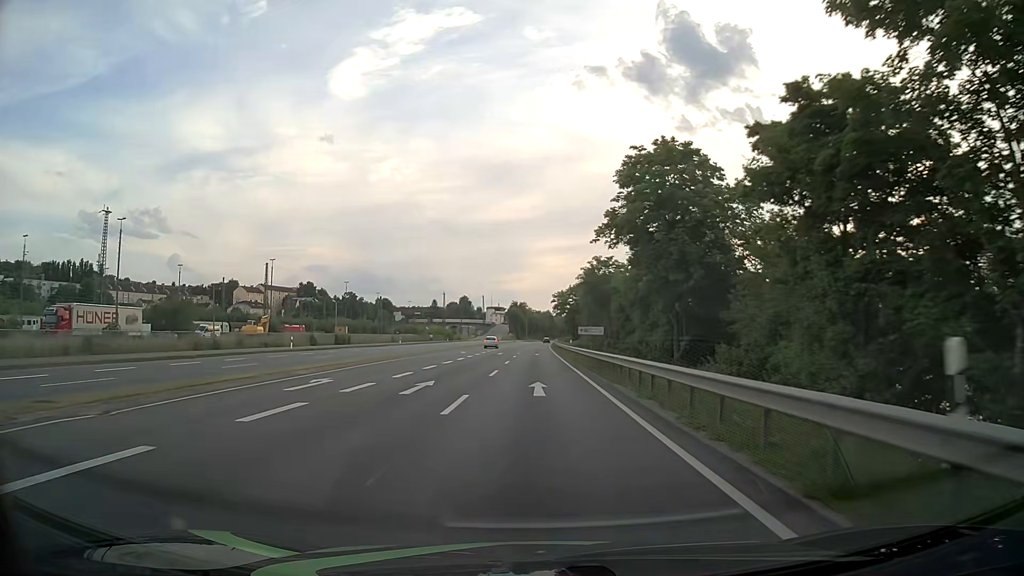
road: primary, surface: asphalt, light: Day
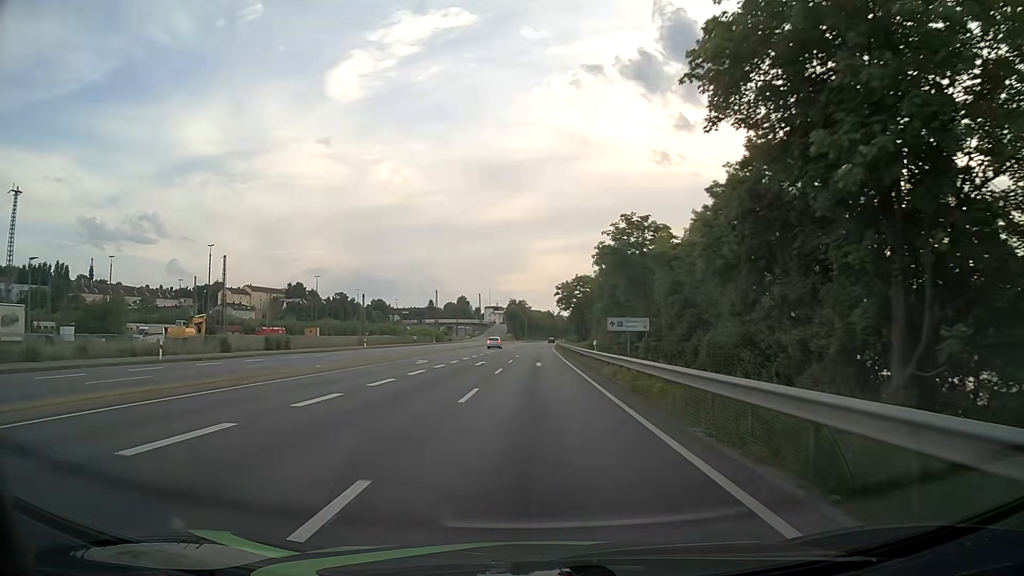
(0.0, +21.7) m; 0°
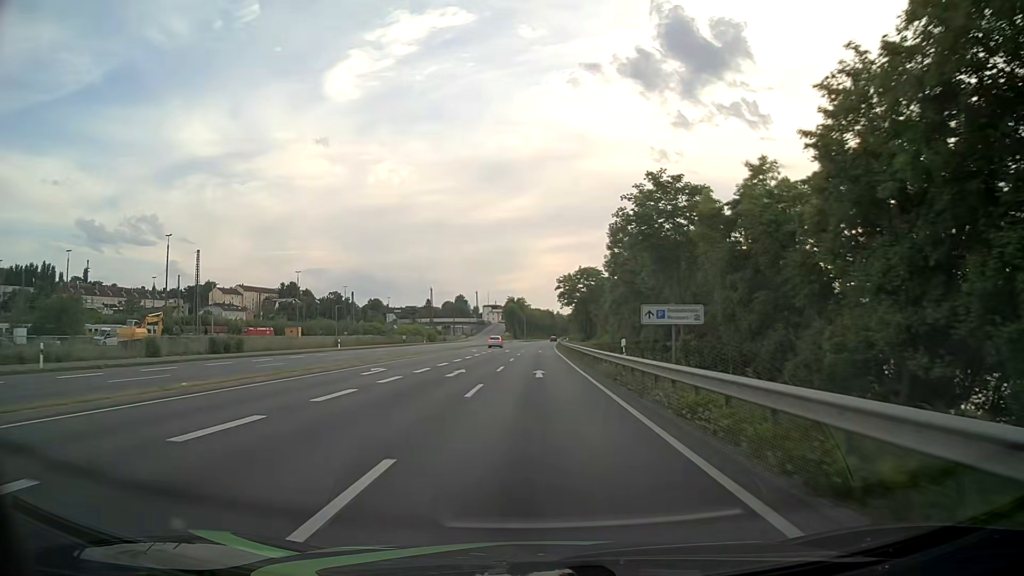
(0.0, +10.8) m; 0°
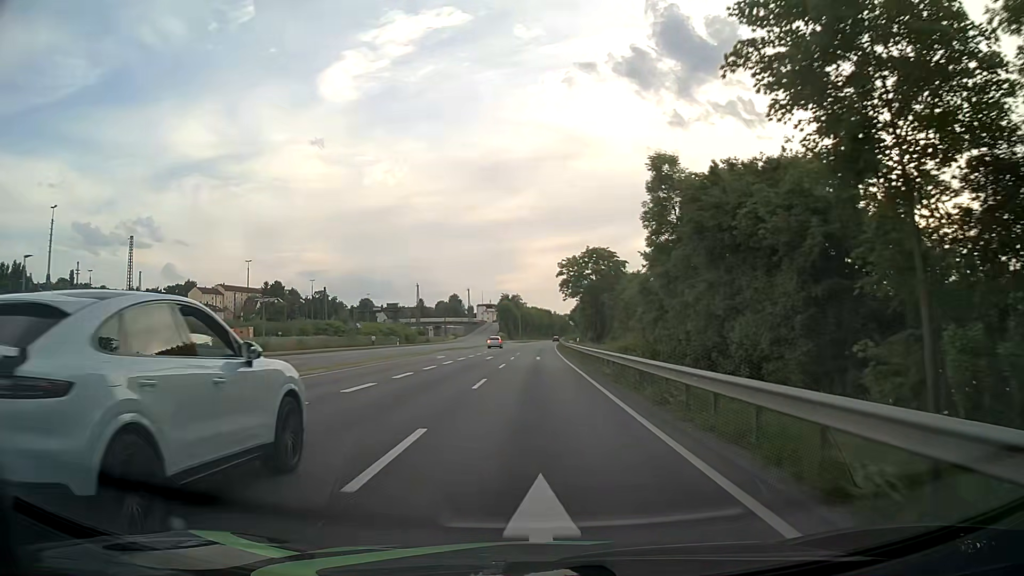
(+0.1, +21.6) m; 0°
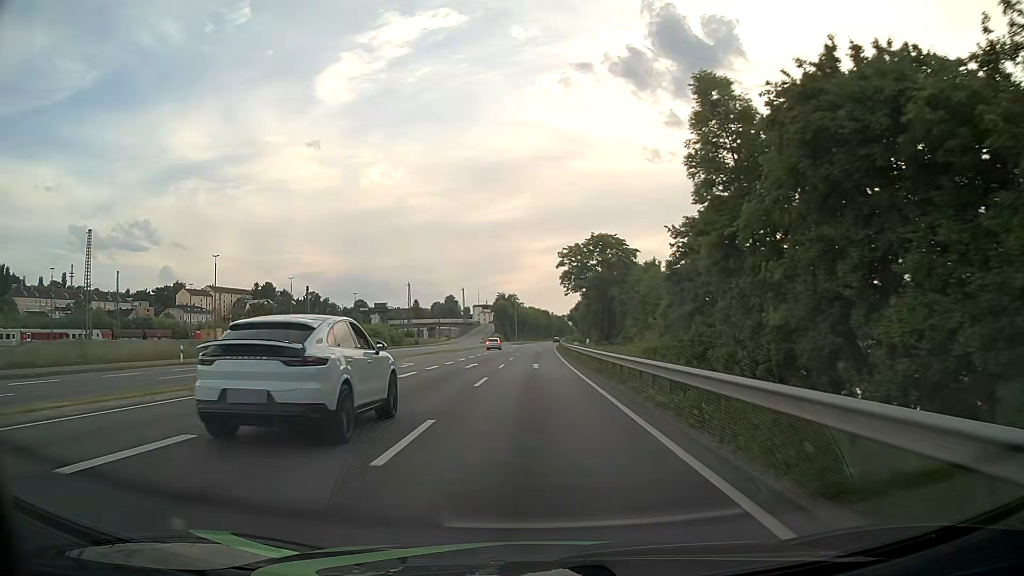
(0.0, +10.8) m; 0°
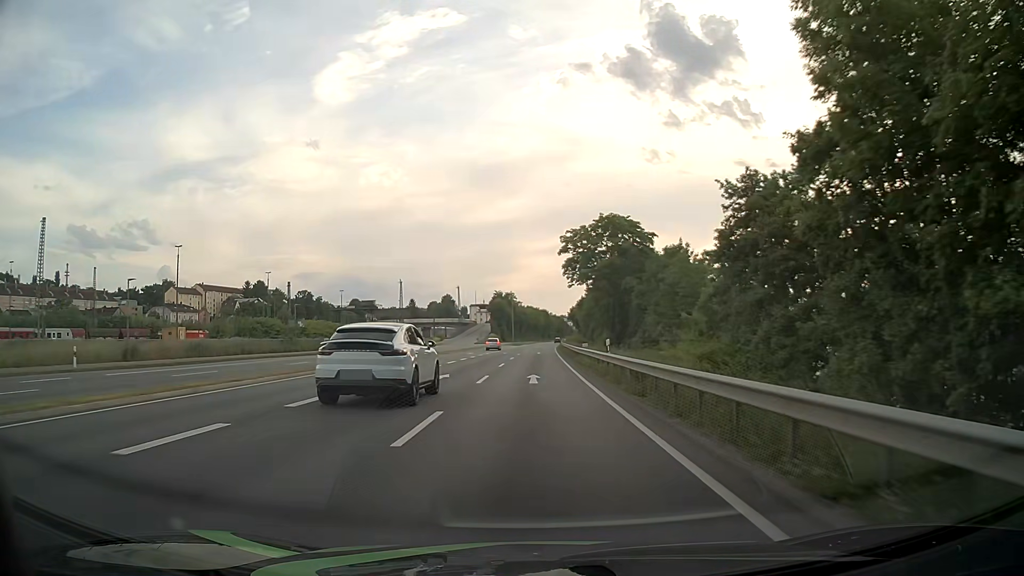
(0.0, +10.8) m; 0°
